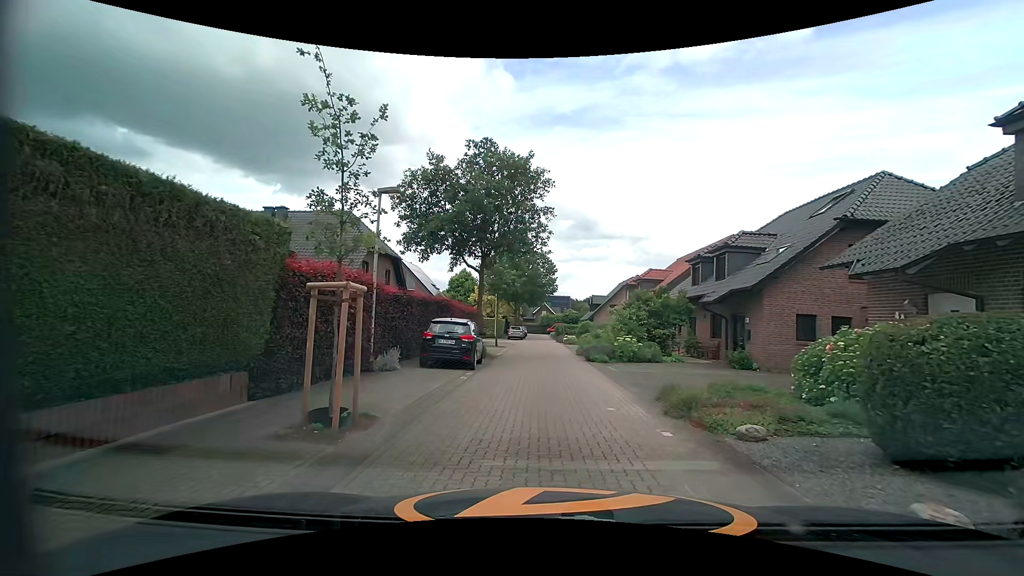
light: Day
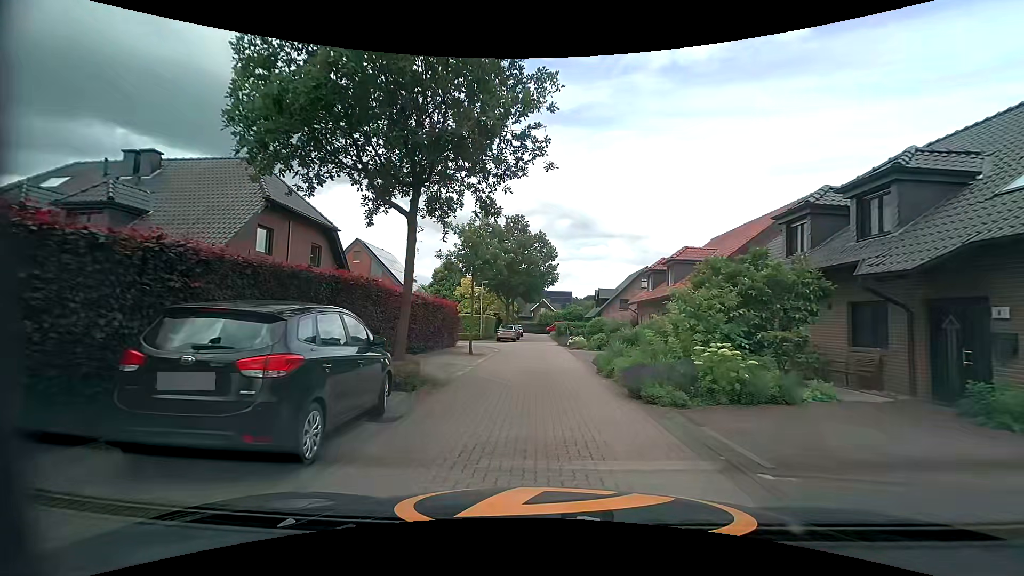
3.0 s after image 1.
(-0.1, +11.4) m; -1°
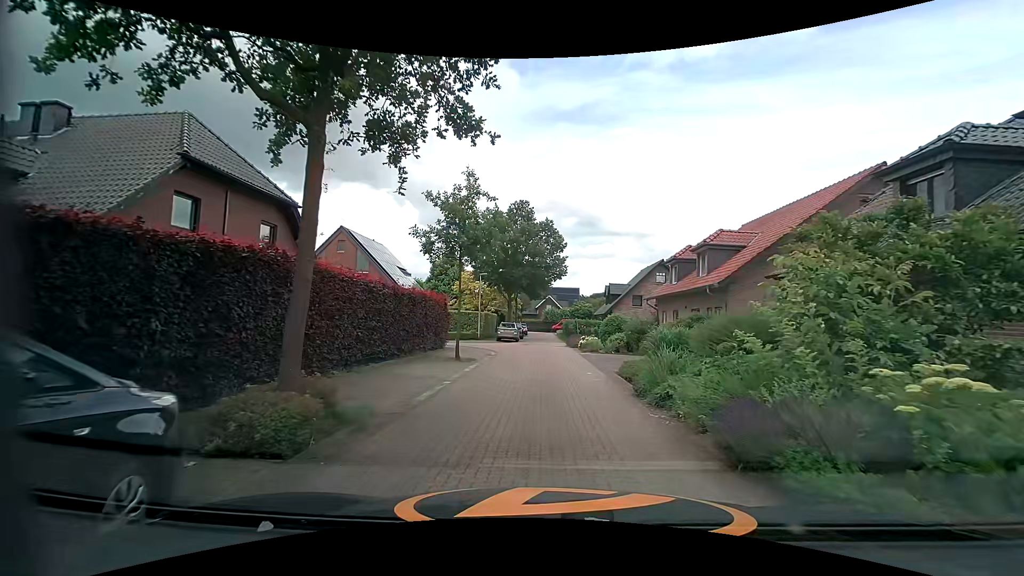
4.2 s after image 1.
(0.0, +5.0) m; -1°
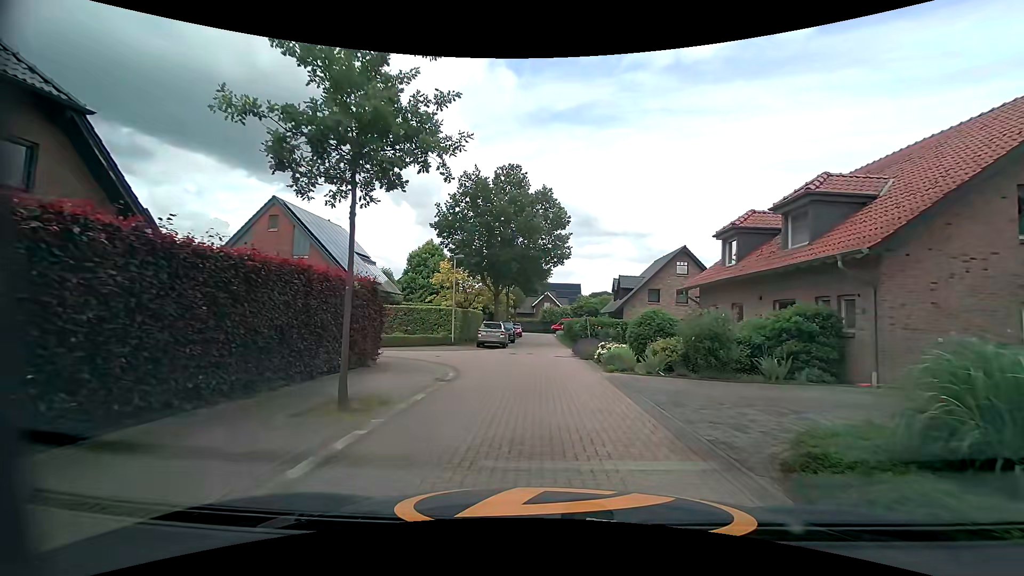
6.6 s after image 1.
(+0.1, +10.1) m; +1°
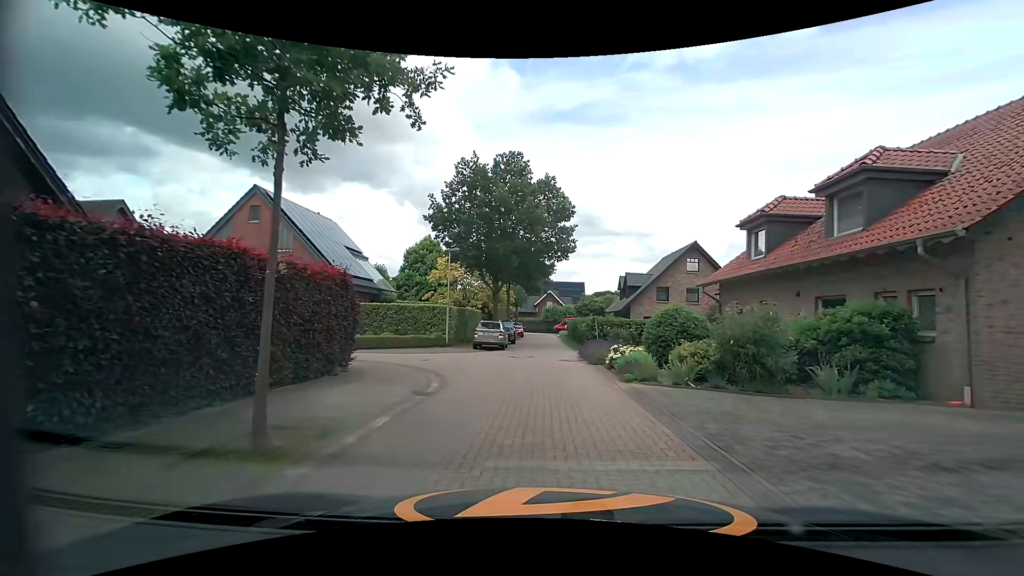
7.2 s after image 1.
(0.0, +2.4) m; 0°
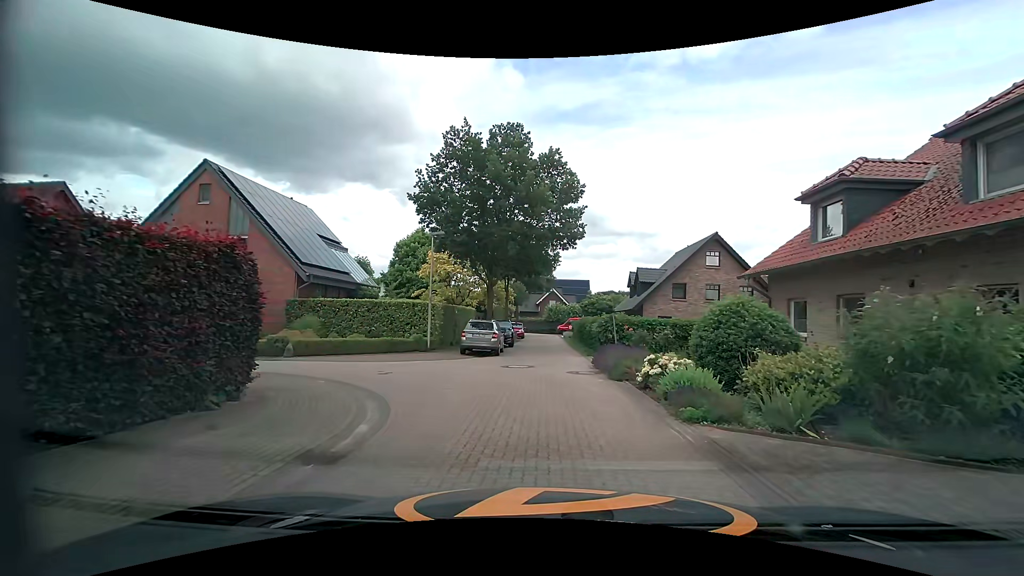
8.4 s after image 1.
(0.0, +4.6) m; +1°
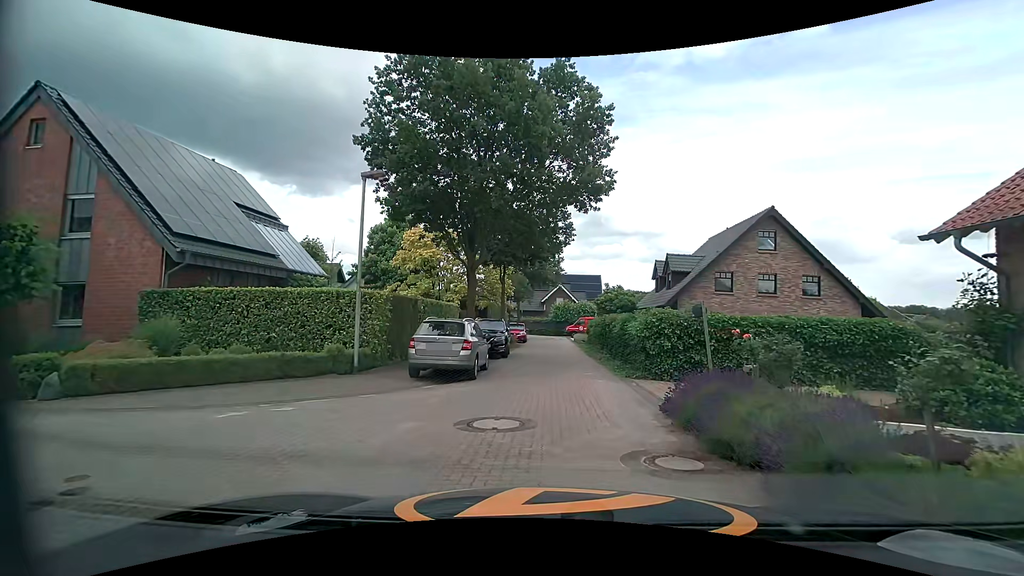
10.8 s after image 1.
(-0.2, +8.8) m; -2°
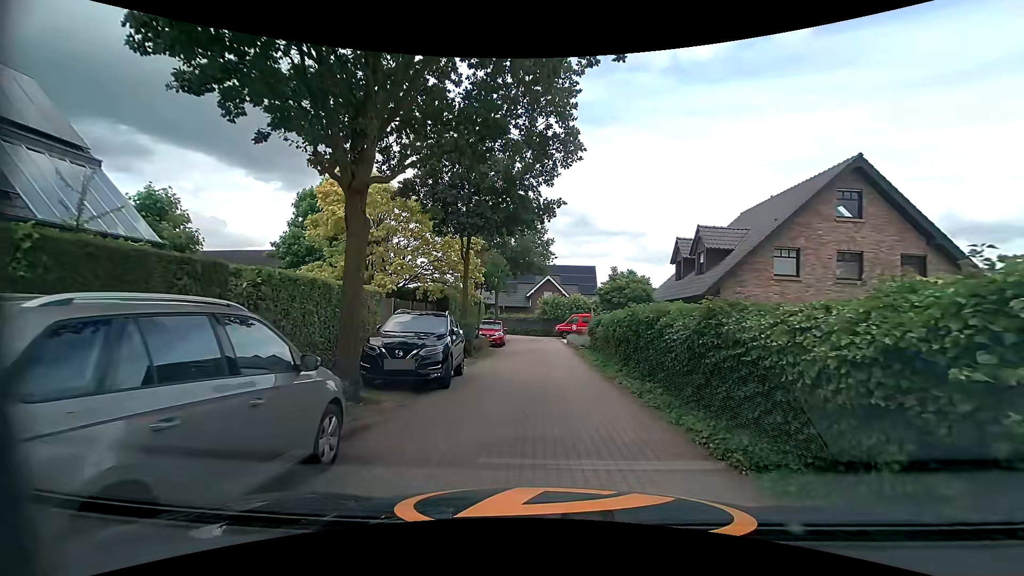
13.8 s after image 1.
(+0.1, +10.2) m; +2°
